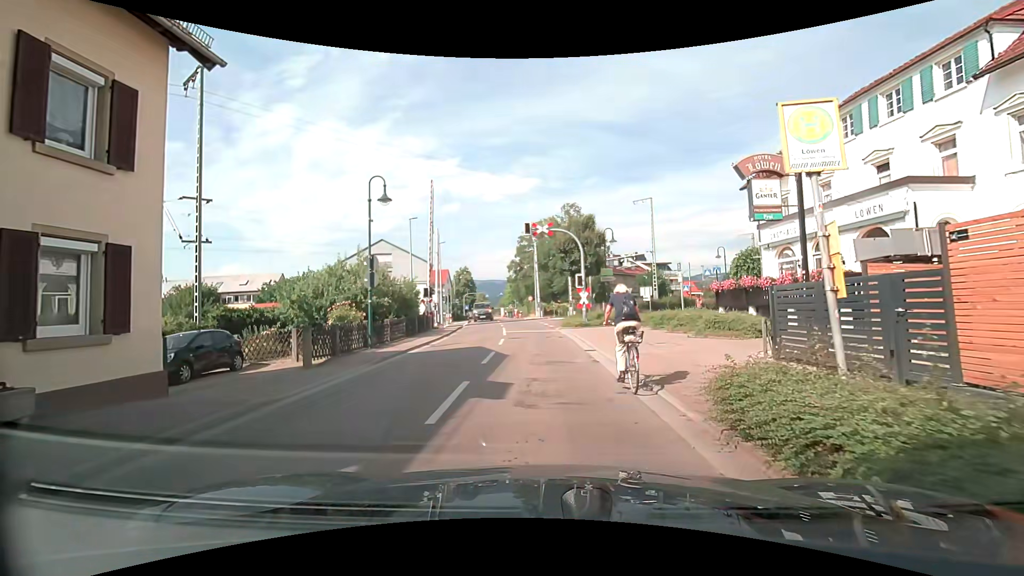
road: tertiary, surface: asphalt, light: Day
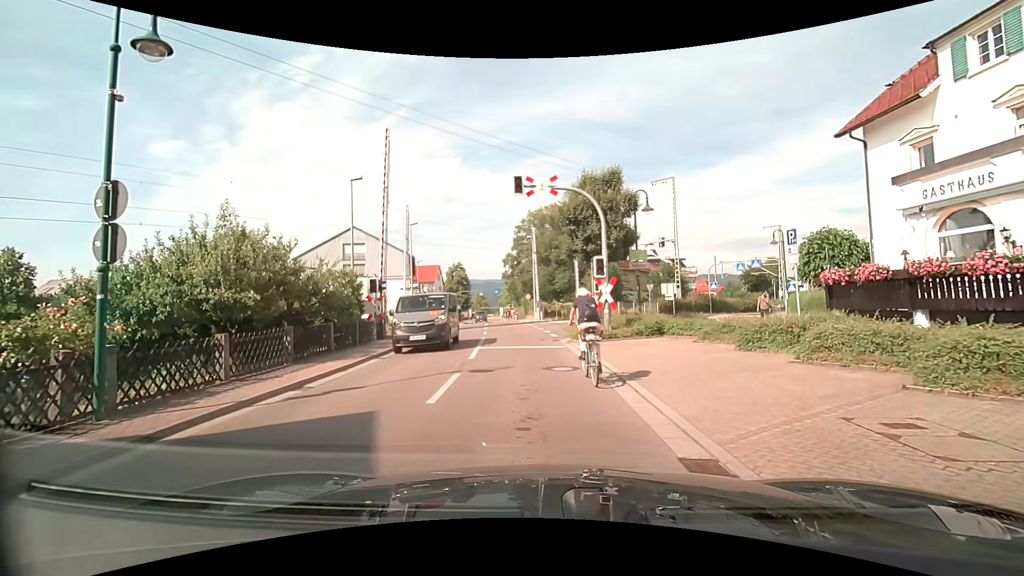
(0.0, +10.7) m; -1°
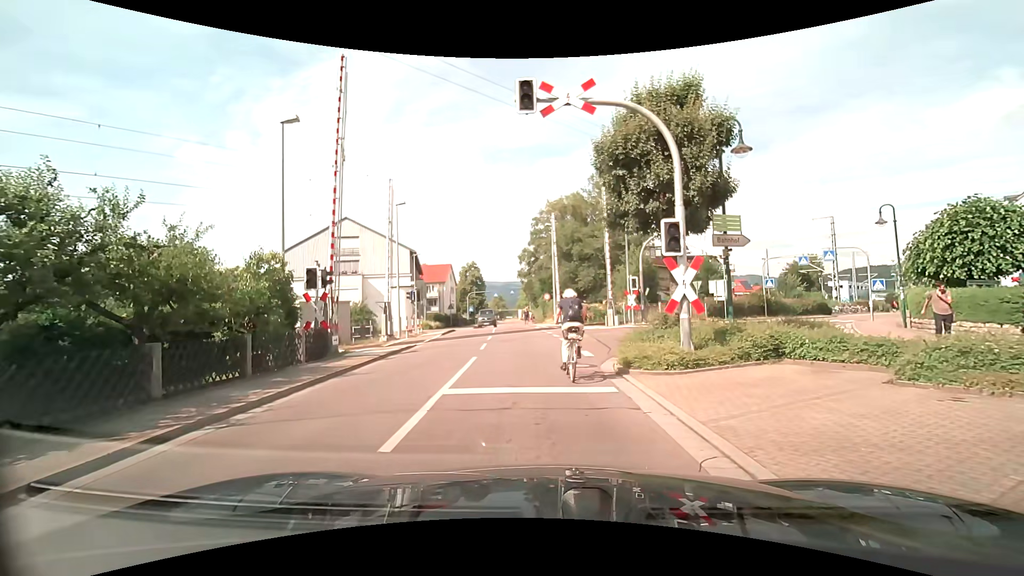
(0.0, +8.2) m; -1°
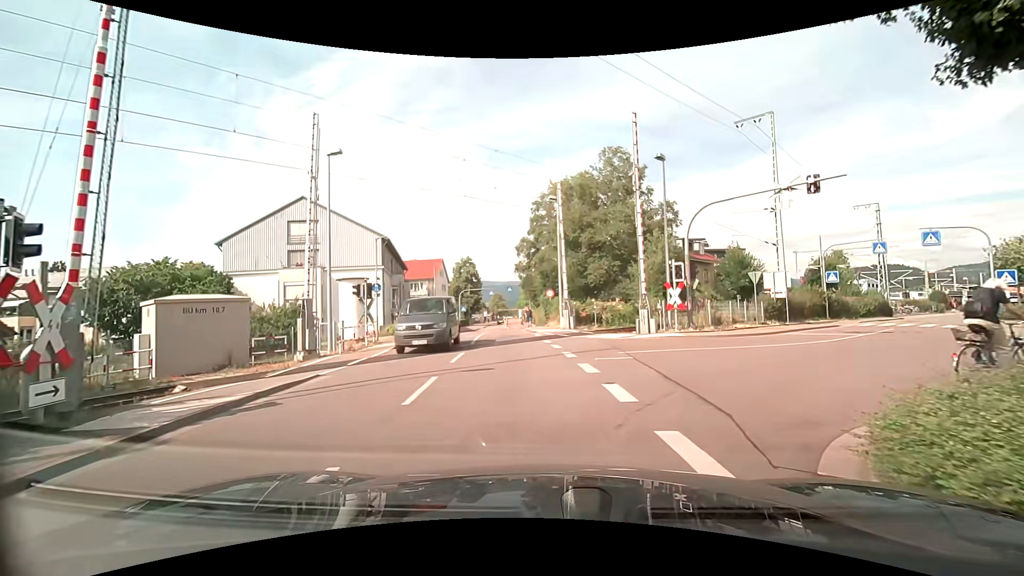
(0.0, +9.9) m; +1°
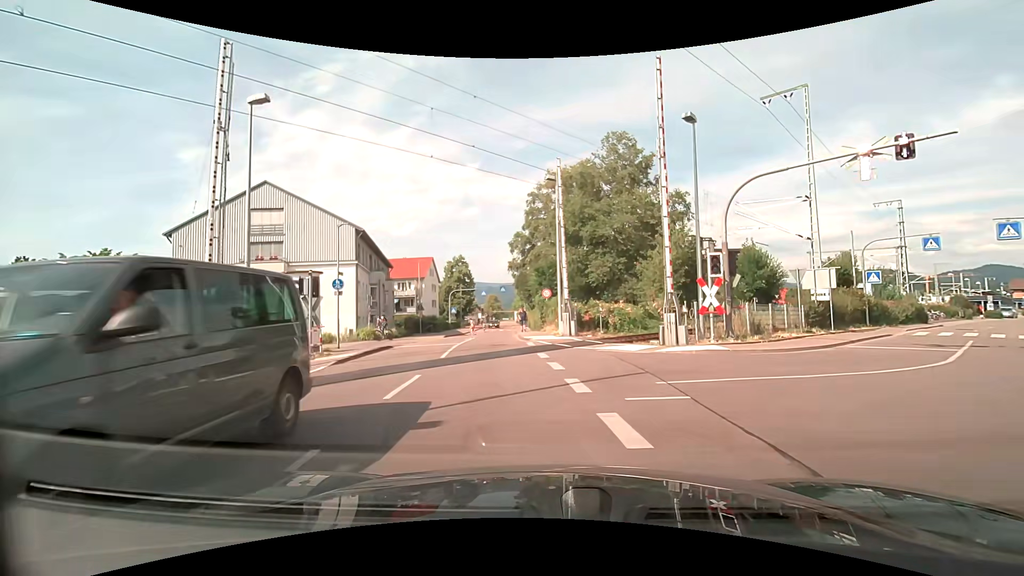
(-0.1, +5.2) m; -1°
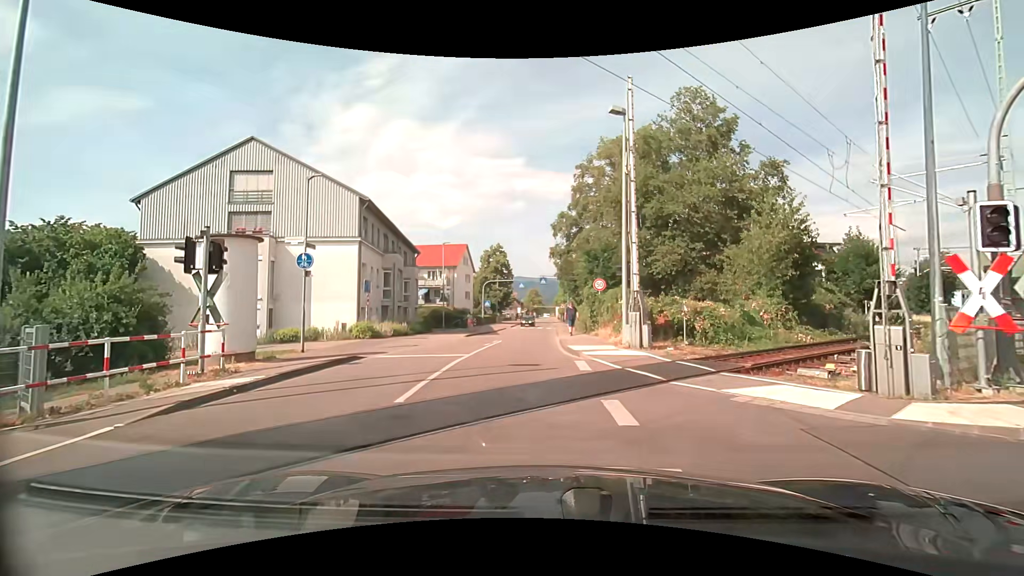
(-0.2, +8.2) m; -4°
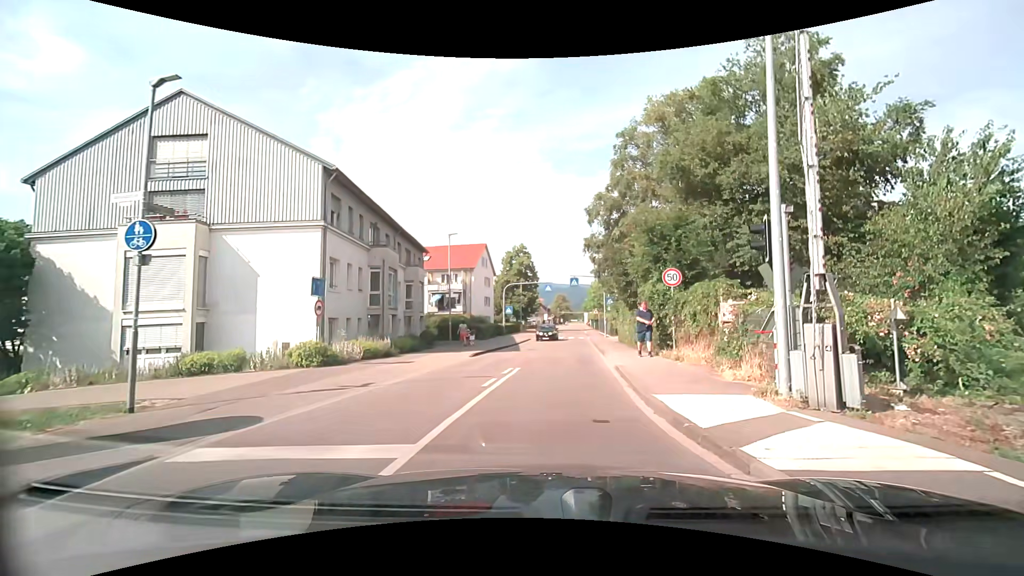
(-0.4, +9.0) m; -3°
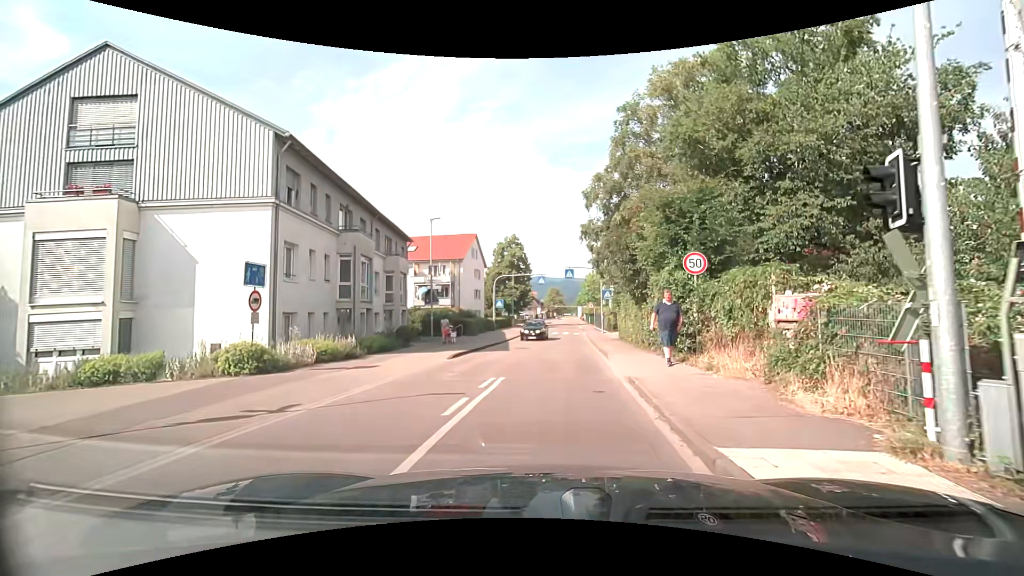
(0.0, +3.3) m; +2°
(0, +10) (0, +20) (0, +30) (0, +40) (0, +50) (+1, +60) (+1, +70) (+2, +80) (+2, +90) (+2, +100) m
